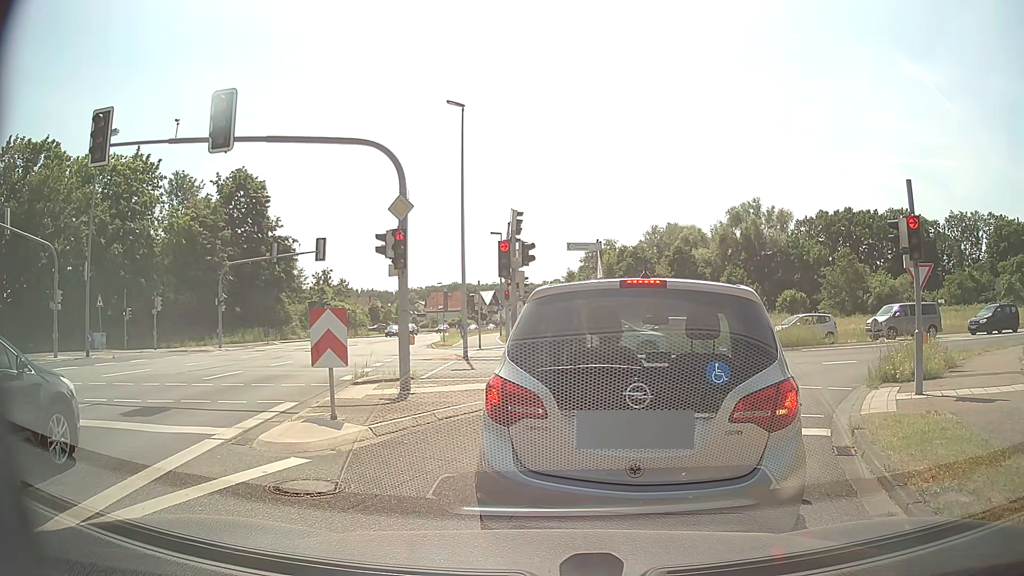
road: secondary_link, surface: asphalt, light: Day
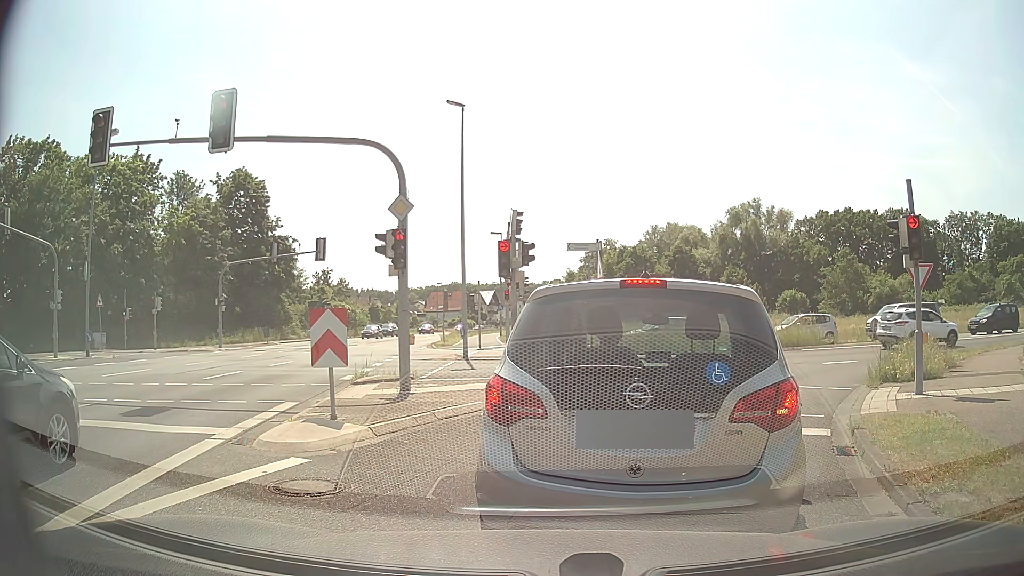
(0.0, 0.0) m; 0°
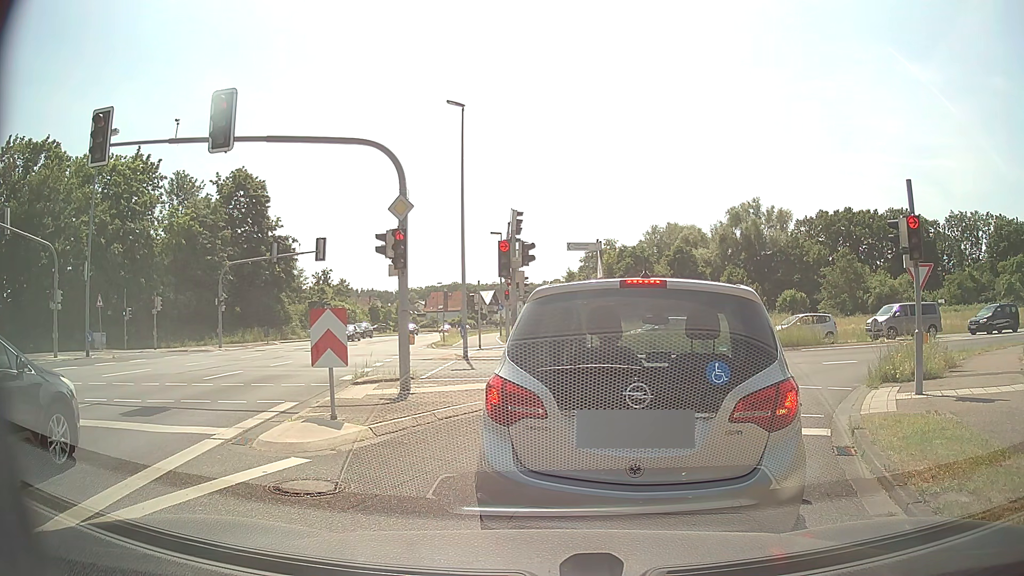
(0.0, 0.0) m; 0°
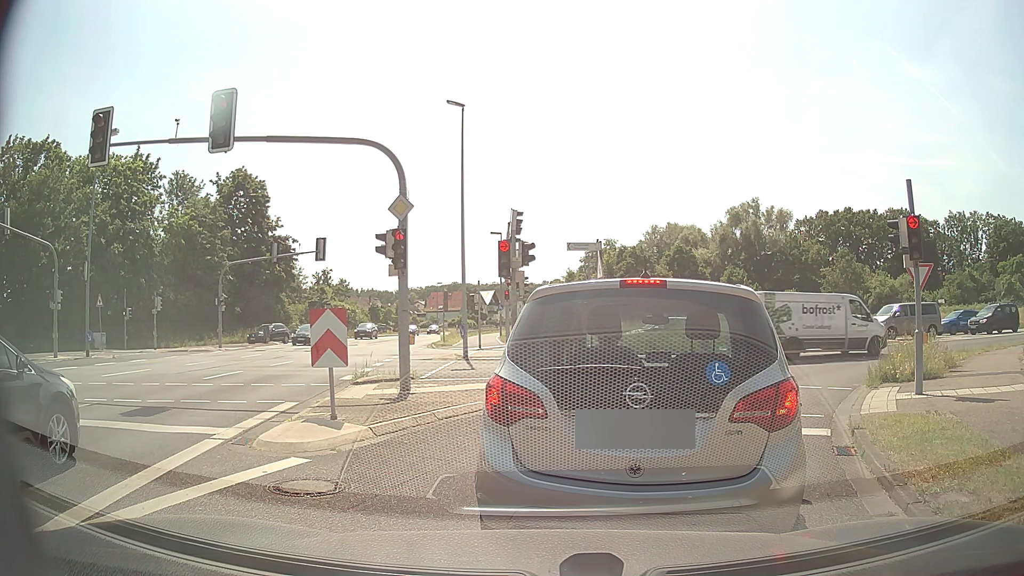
(0.0, 0.0) m; 0°
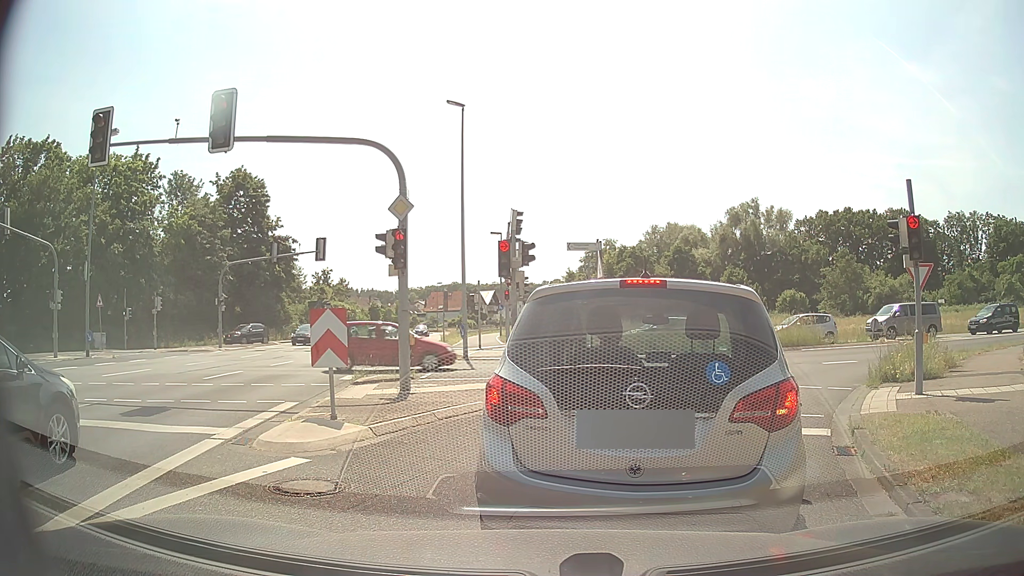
(0.0, 0.0) m; 0°
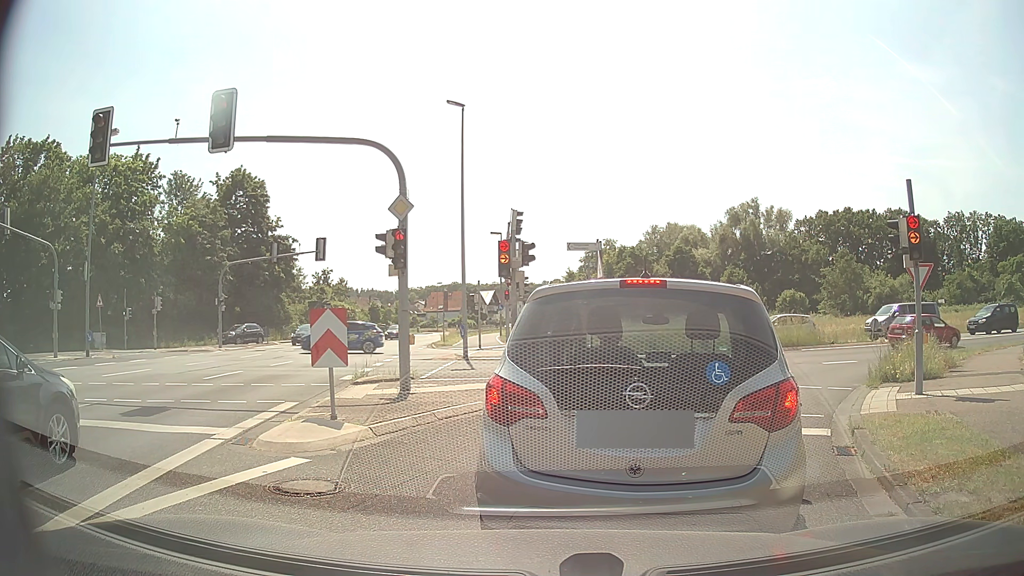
(0.0, 0.0) m; 0°
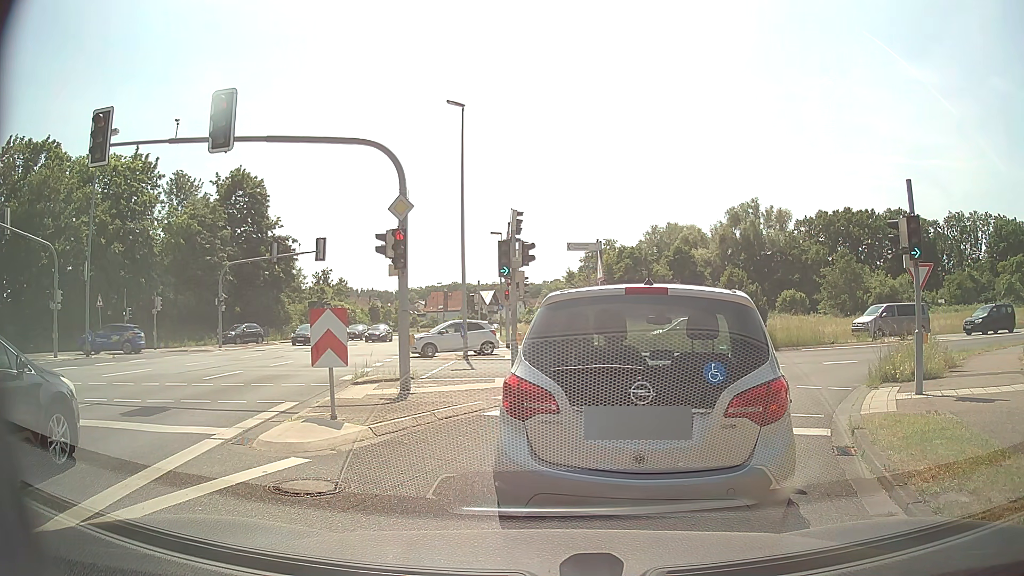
(0.0, 0.0) m; 0°
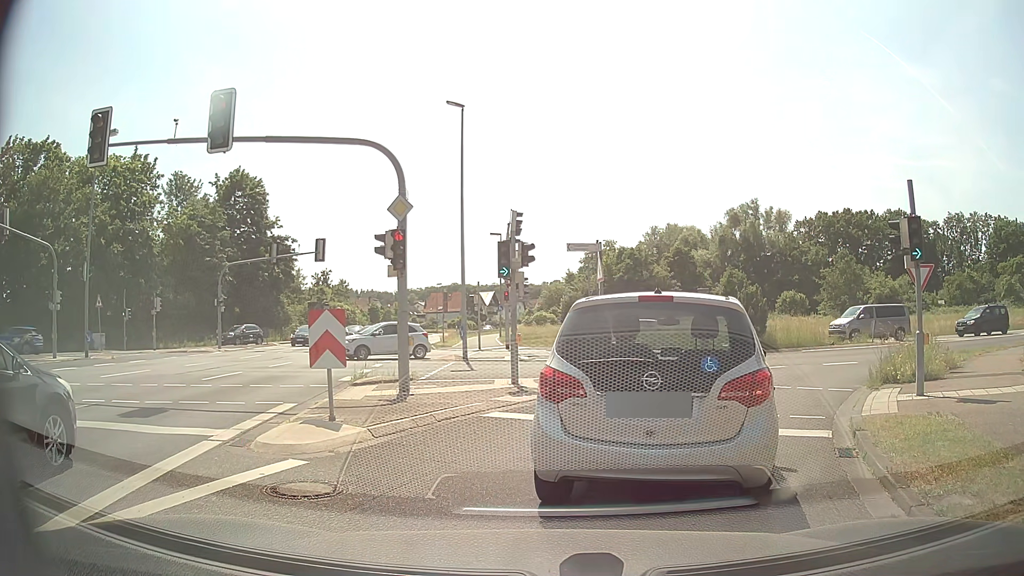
(0.0, 0.0) m; 0°
(+1, +10) (+6, +19) (+14, +25) (+23, +29) (+33, +31) (+42, +34) (+52, +36) (+62, +39) (+71, +41) (+81, +44) m
